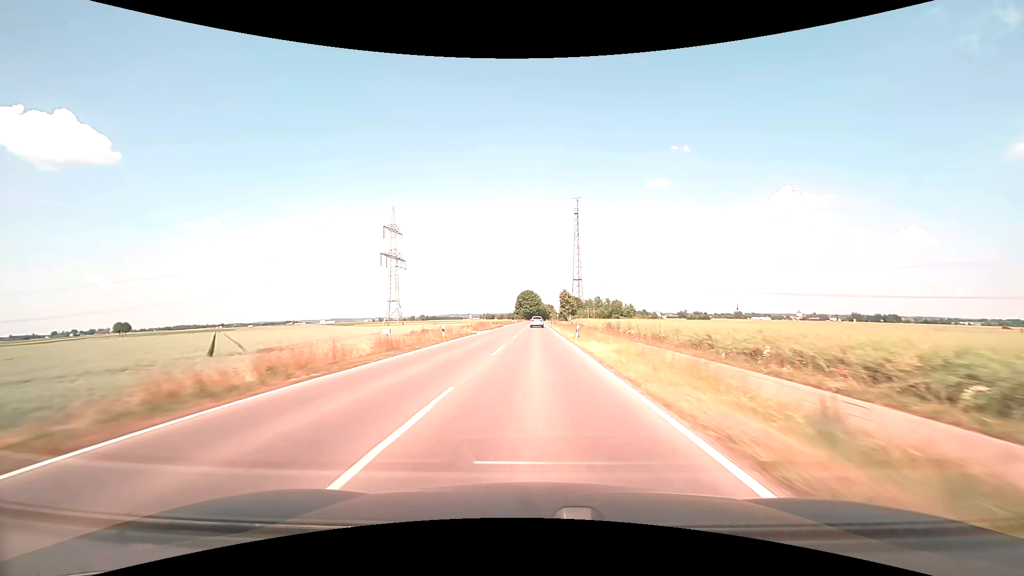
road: tertiary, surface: asphalt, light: Day
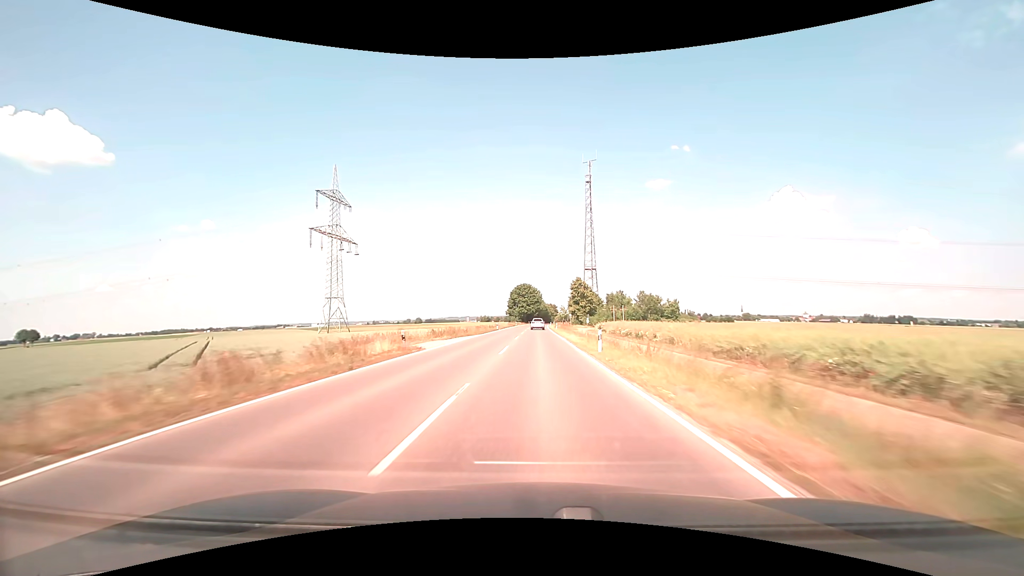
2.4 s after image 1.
(-0.2, +59.5) m; 0°
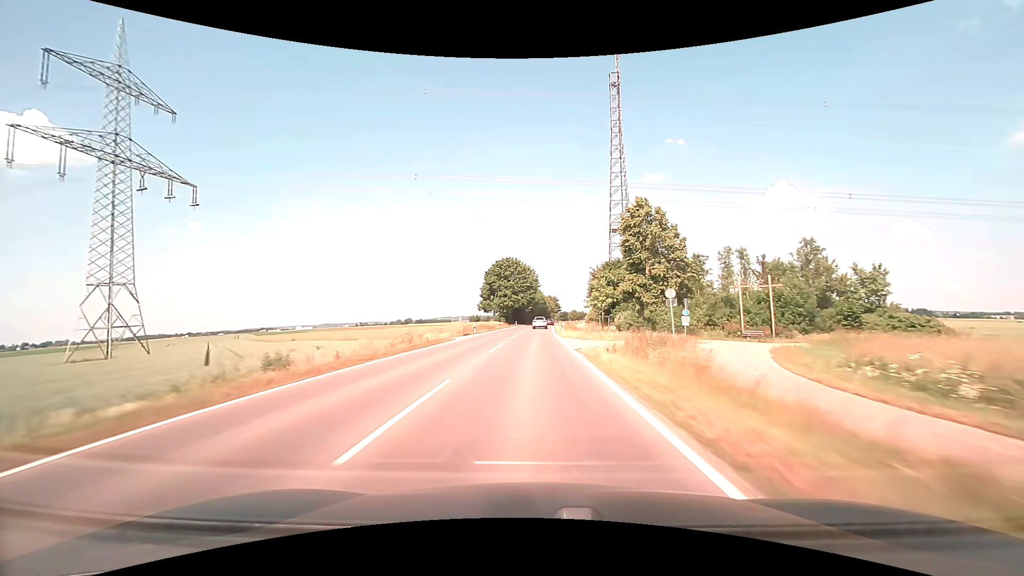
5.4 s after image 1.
(+0.4, +74.9) m; +1°
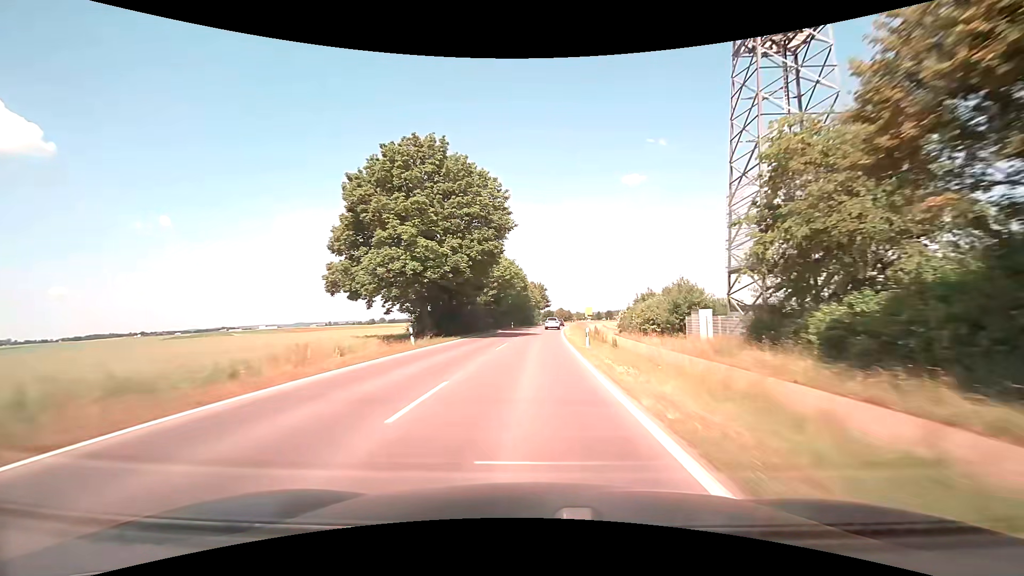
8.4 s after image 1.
(+0.8, +73.4) m; +2°
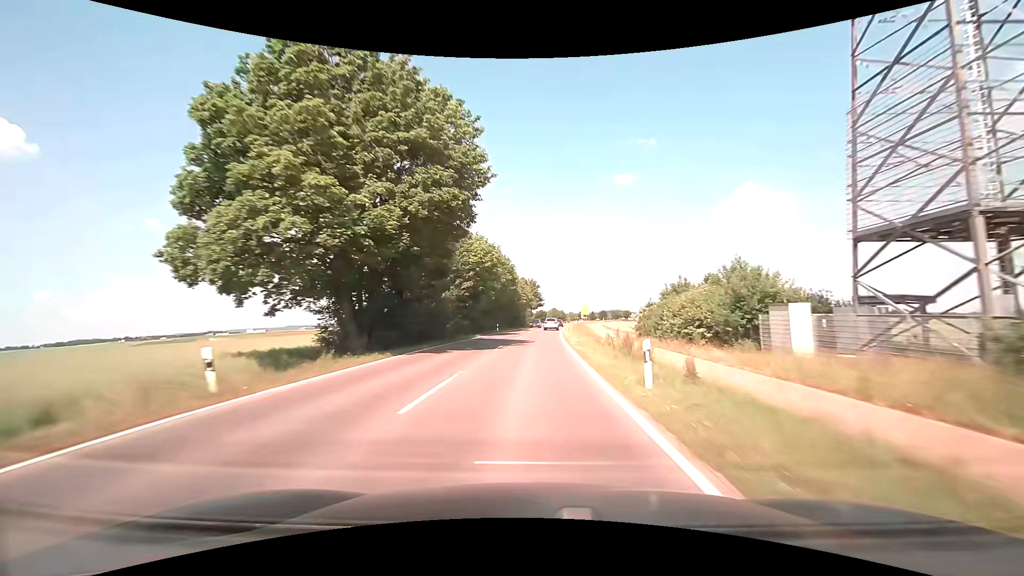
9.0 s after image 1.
(+0.1, +14.4) m; +1°
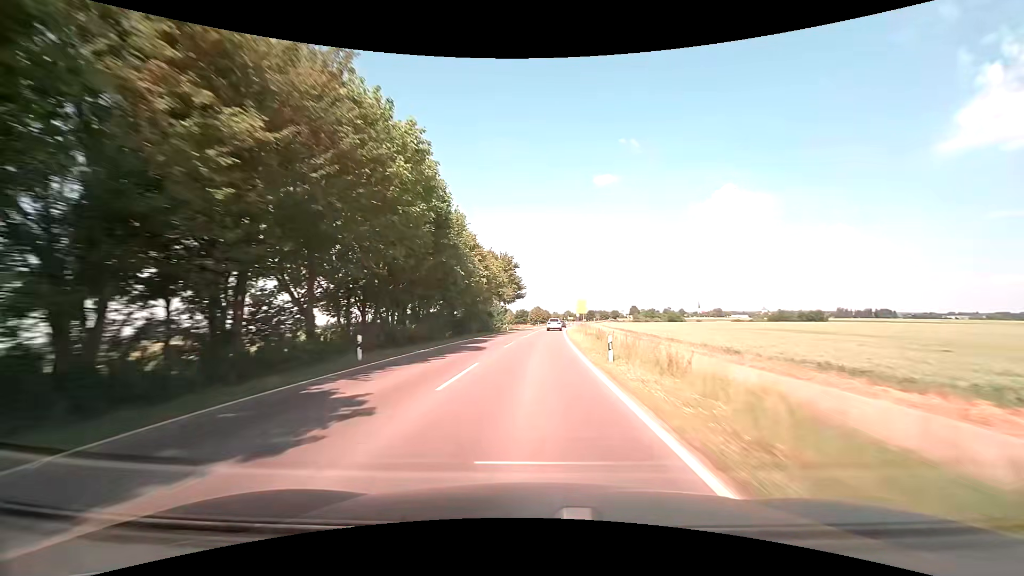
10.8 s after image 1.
(+0.6, +42.8) m; +2°
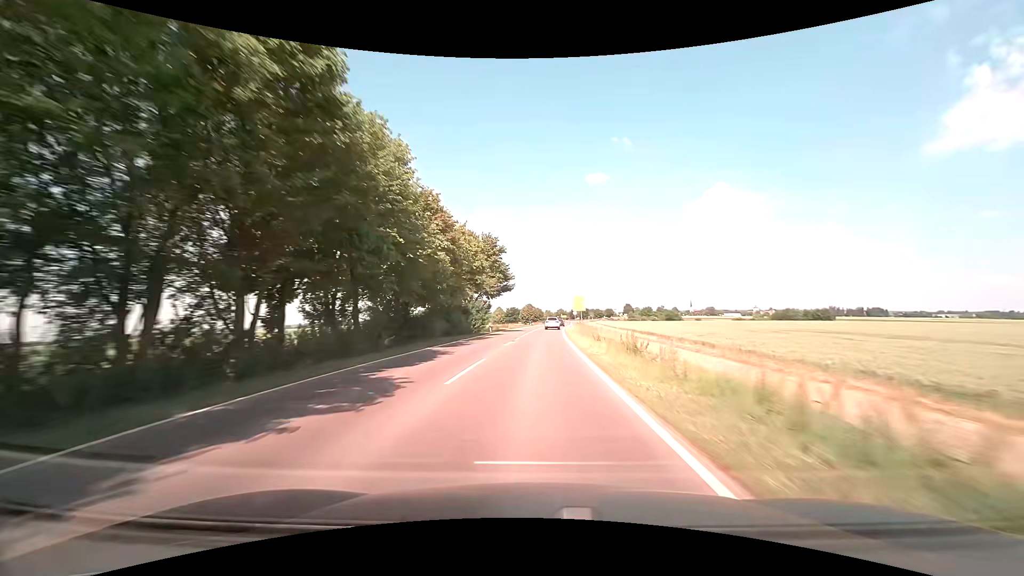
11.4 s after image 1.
(+0.1, +14.2) m; +1°
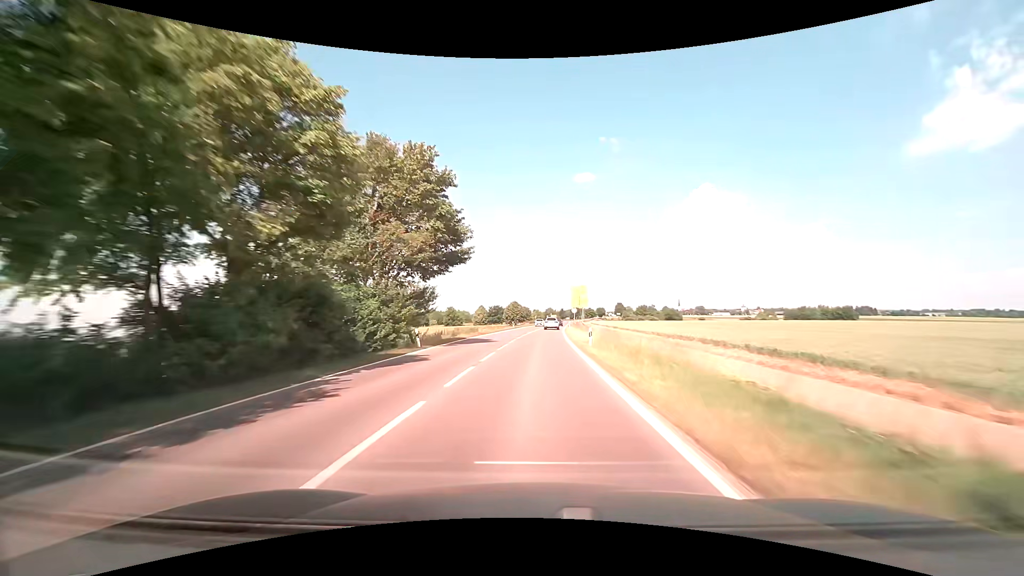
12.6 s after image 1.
(+0.3, +27.3) m; +1°
(0, +10) (0, +20) (0, +30) (+1, +40) (+1, +50) (+1, +60) (+2, +70) (+3, +80) (+3, +90) (+4, +100) m
